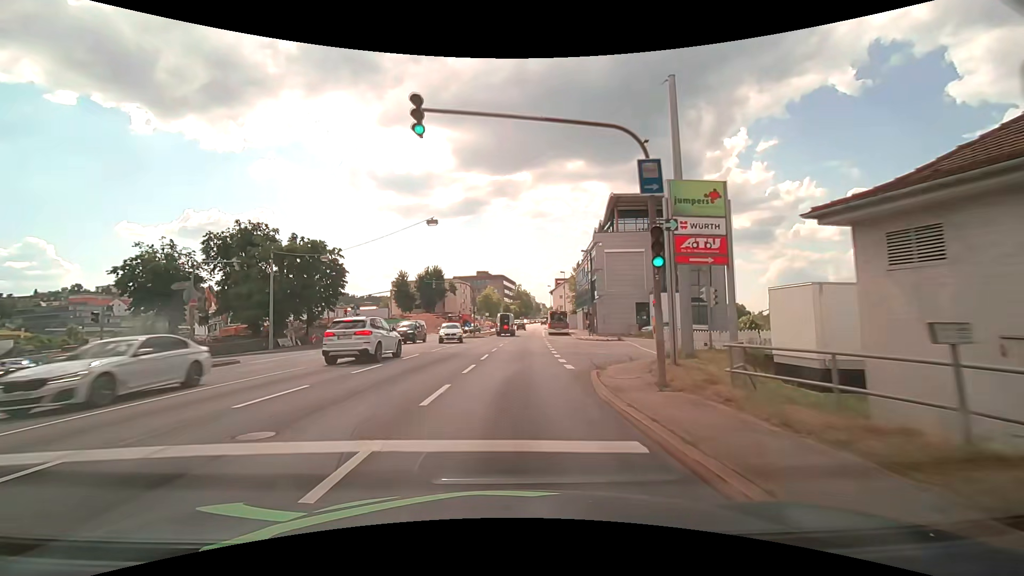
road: primary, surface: asphalt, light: Day
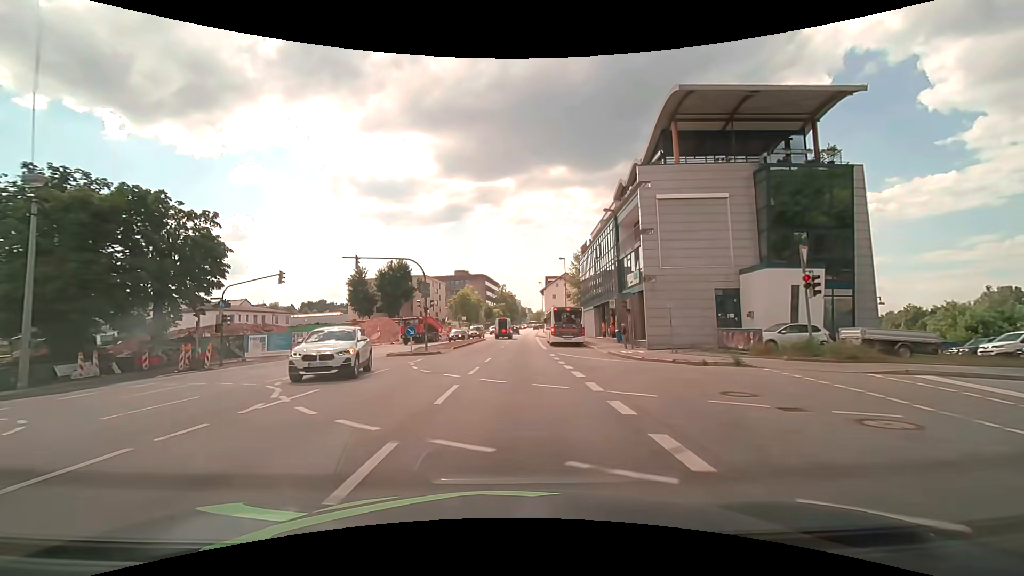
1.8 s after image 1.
(+0.5, +23.6) m; +2°
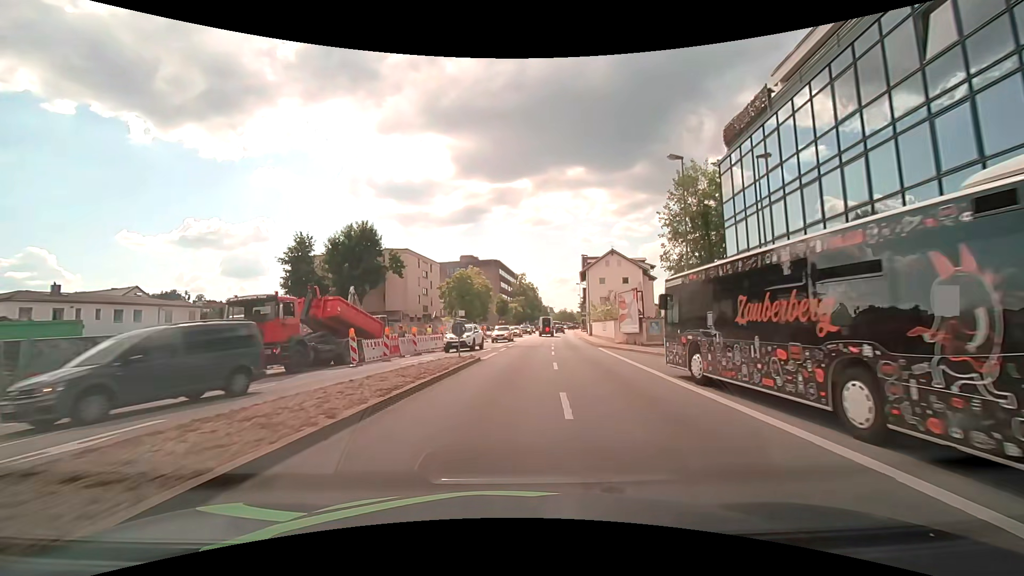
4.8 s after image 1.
(-0.8, +38.8) m; -2°
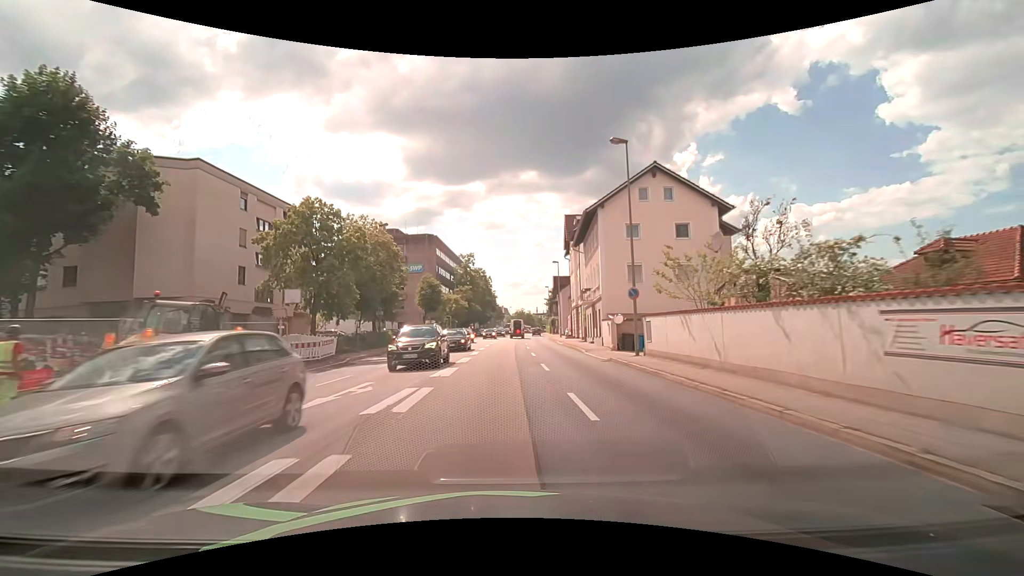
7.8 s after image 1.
(+1.8, +39.4) m; +5°
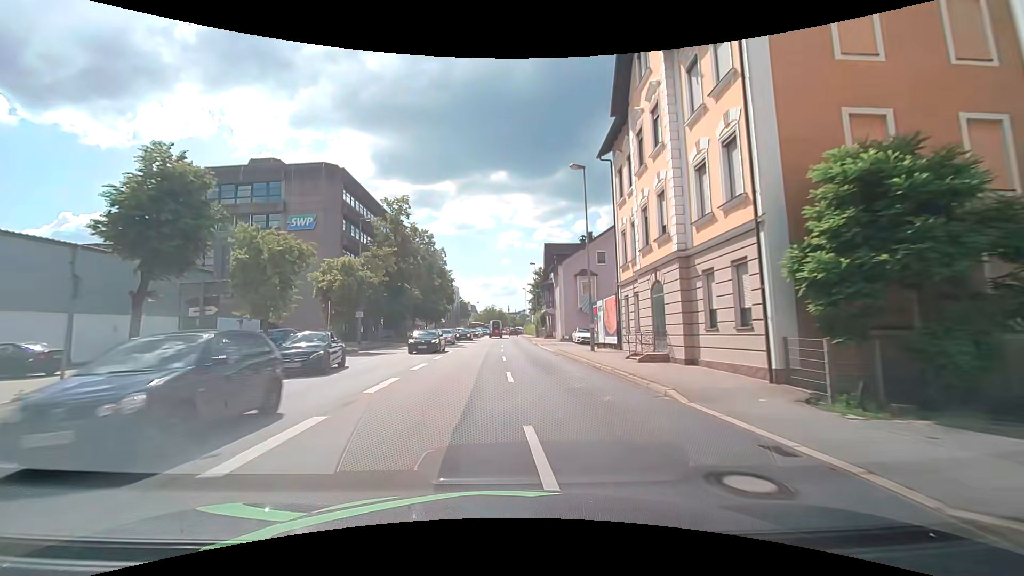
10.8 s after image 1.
(+1.0, +39.5) m; +4°
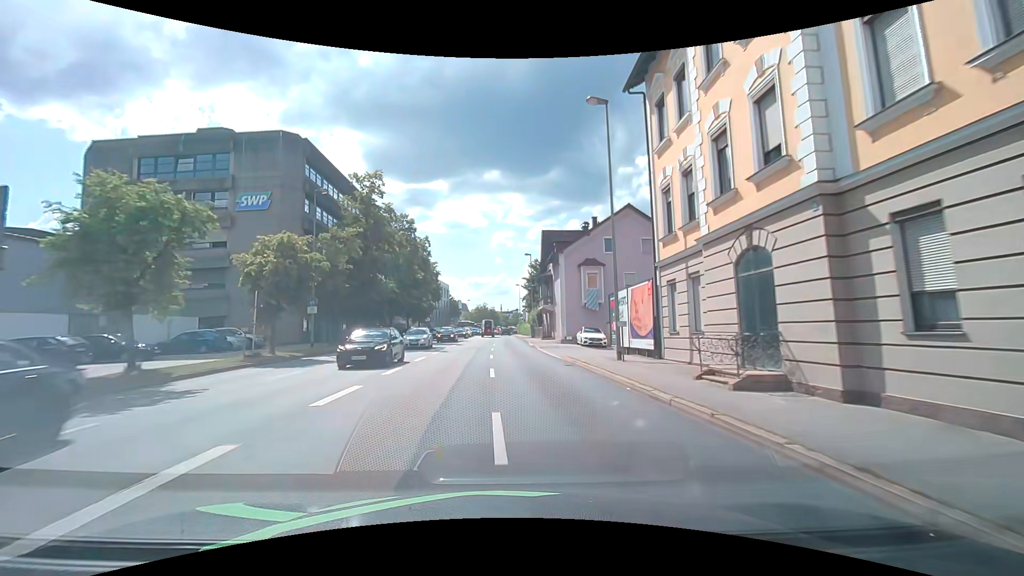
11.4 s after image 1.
(0.0, +7.9) m; +1°
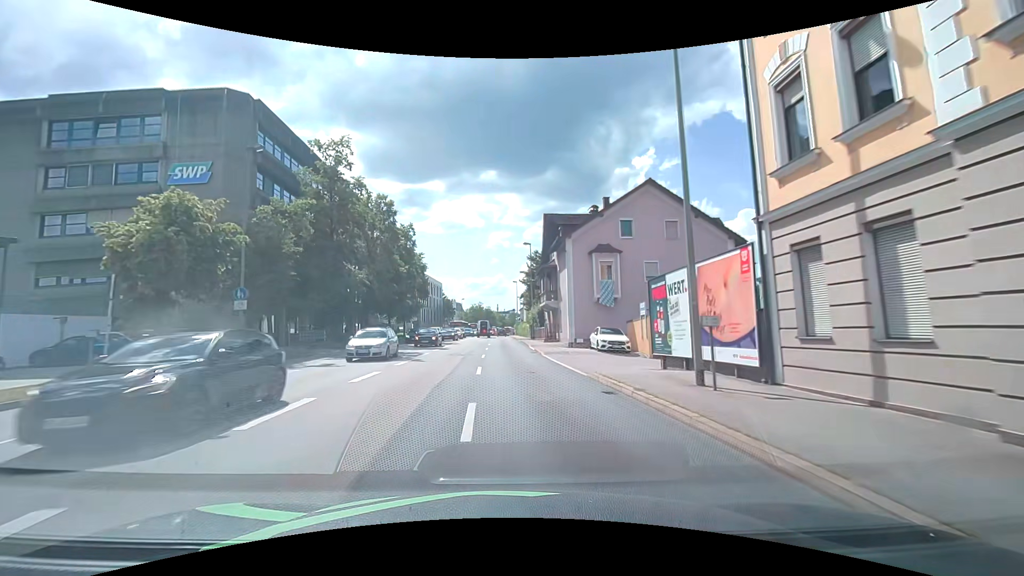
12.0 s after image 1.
(0.0, +7.9) m; 0°
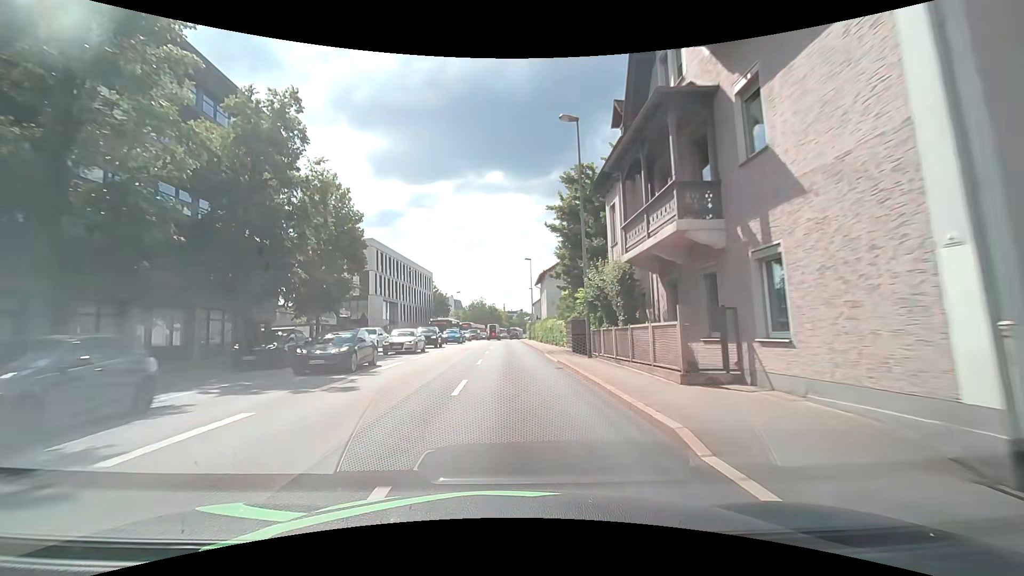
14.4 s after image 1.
(-0.2, +31.7) m; 0°
(0, +10) (0, +20) (0, +30) (0, +40) (0, +50) (0, +60) (0, +70) (0, +80) (+1, +90) (+2, +100) m
